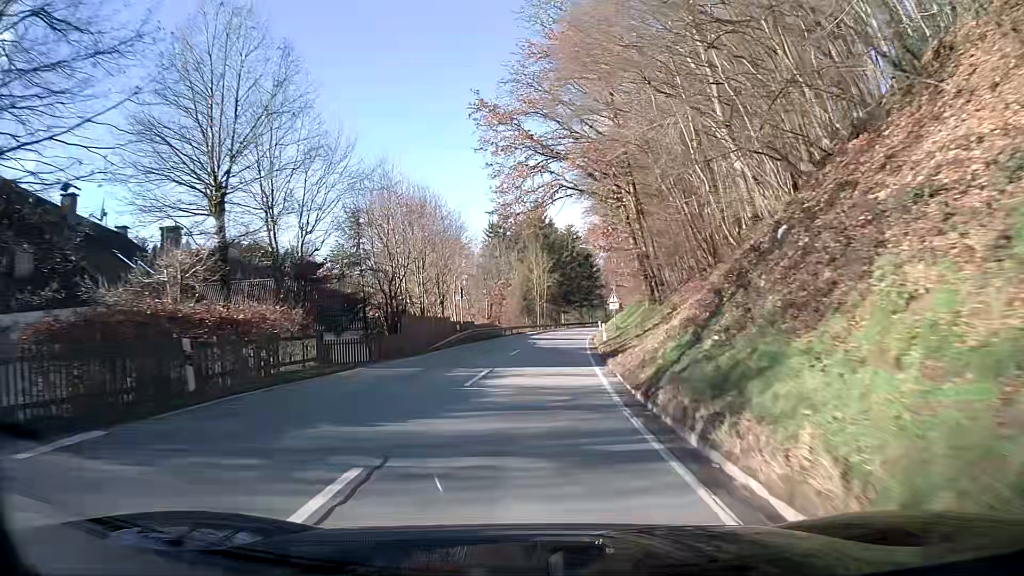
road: secondary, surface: asphalt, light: Day
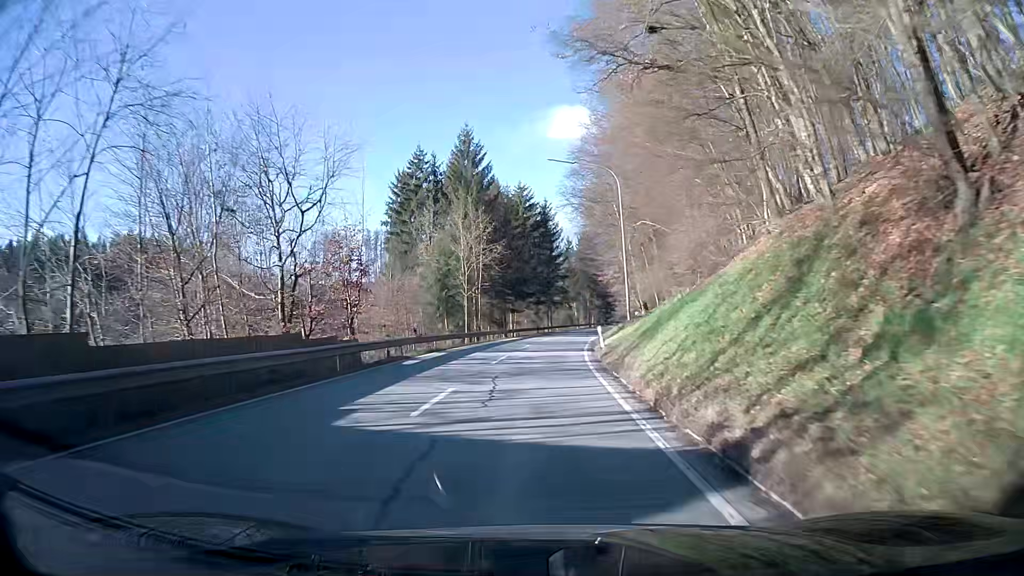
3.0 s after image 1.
(+1.1, +40.4) m; +3°
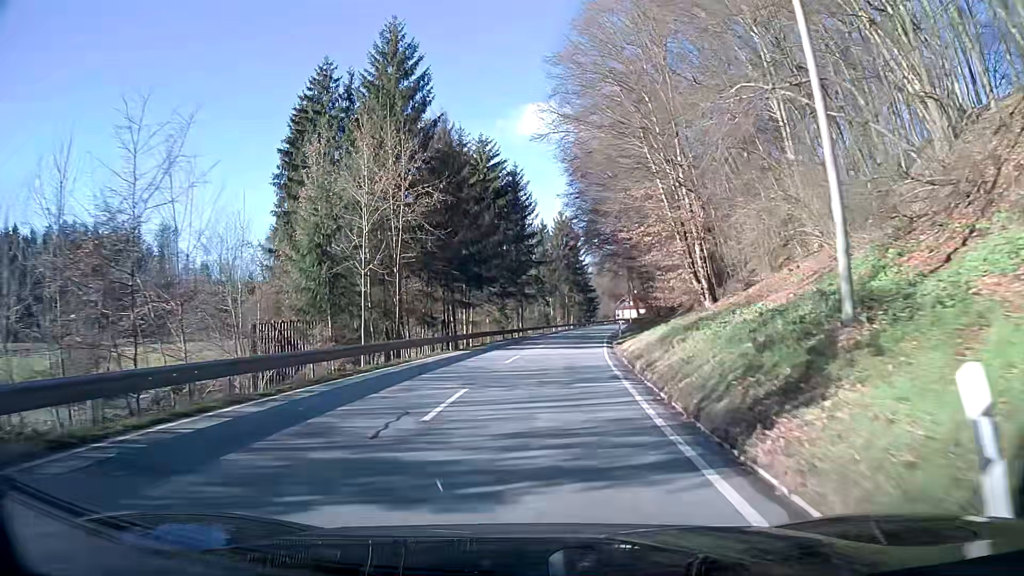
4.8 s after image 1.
(+0.6, +24.5) m; +3°
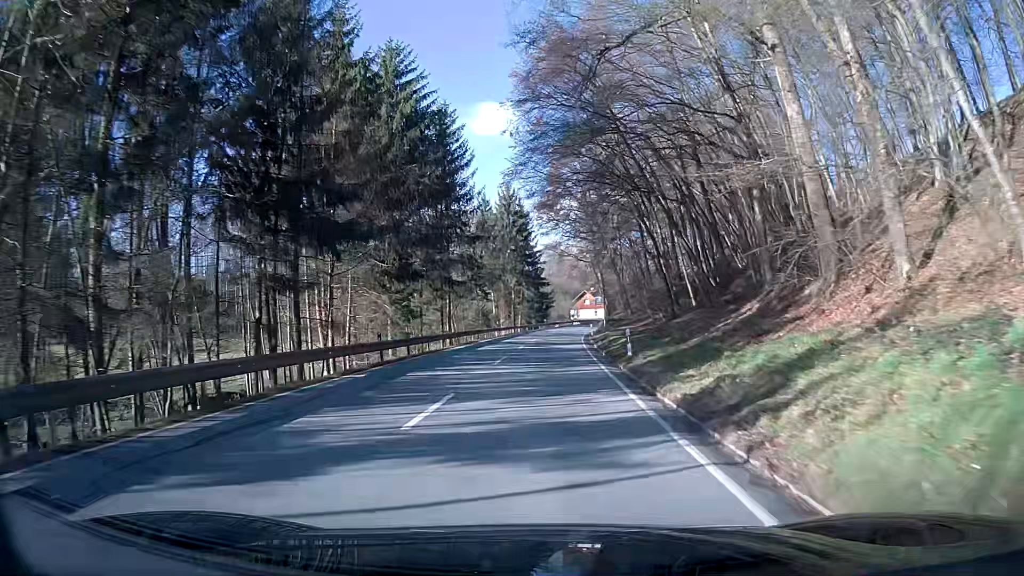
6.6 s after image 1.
(+1.1, +24.7) m; +5°
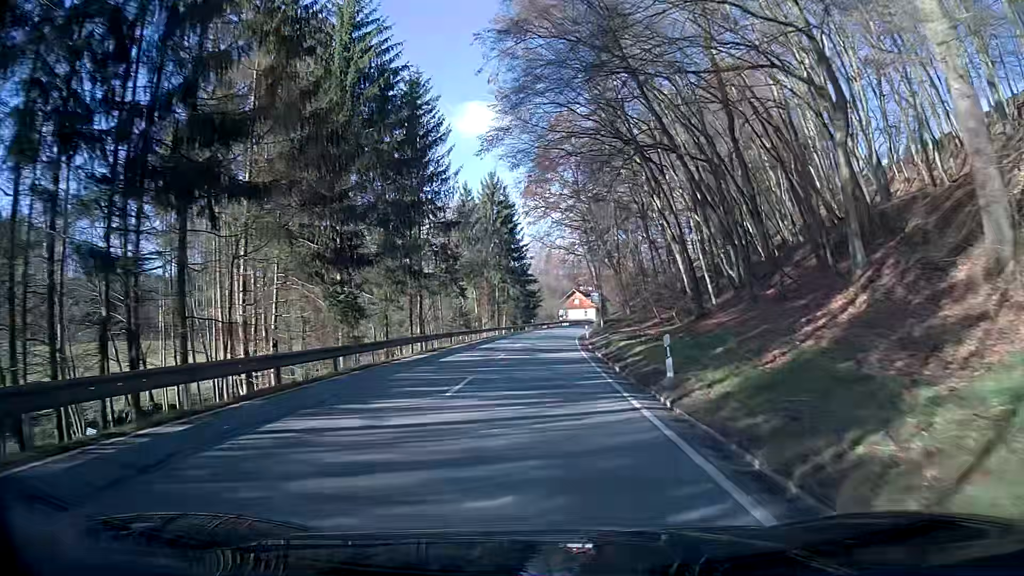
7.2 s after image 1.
(+0.1, +8.3) m; +1°
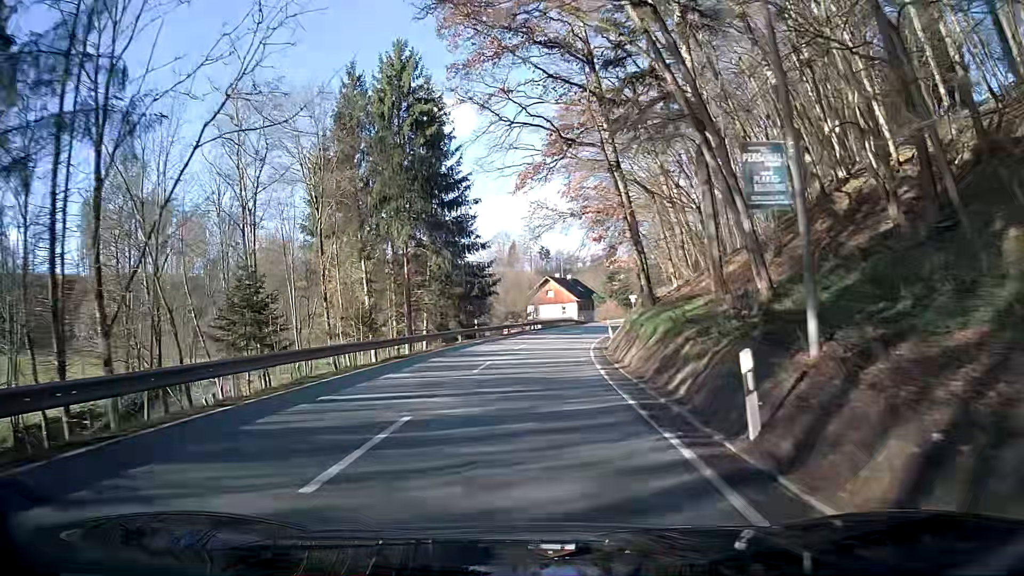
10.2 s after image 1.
(+1.3, +41.8) m; +2°
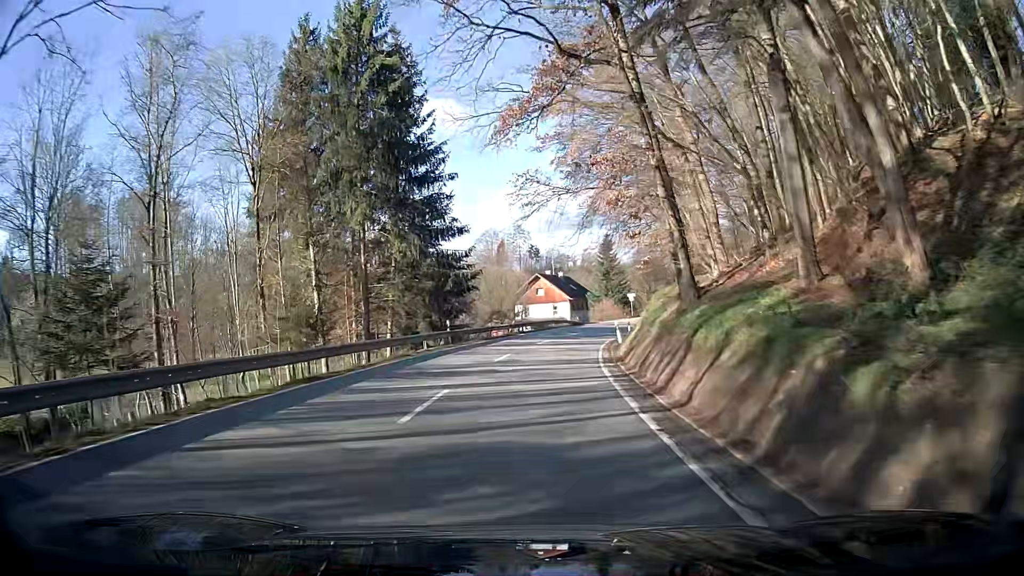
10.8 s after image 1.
(+0.1, +8.3) m; +1°
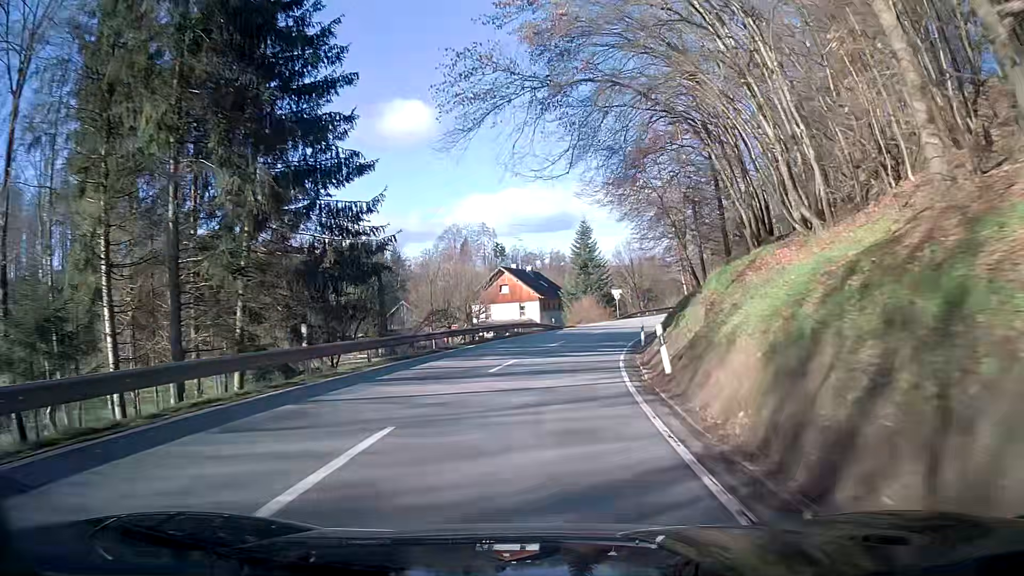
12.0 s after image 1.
(+0.6, +16.5) m; +4°
